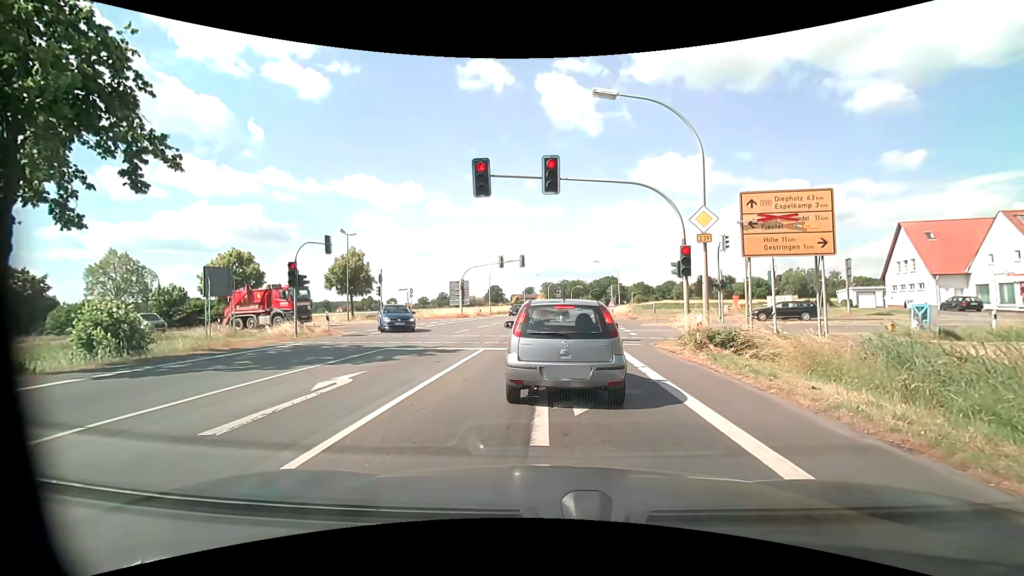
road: primary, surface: asphalt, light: Day
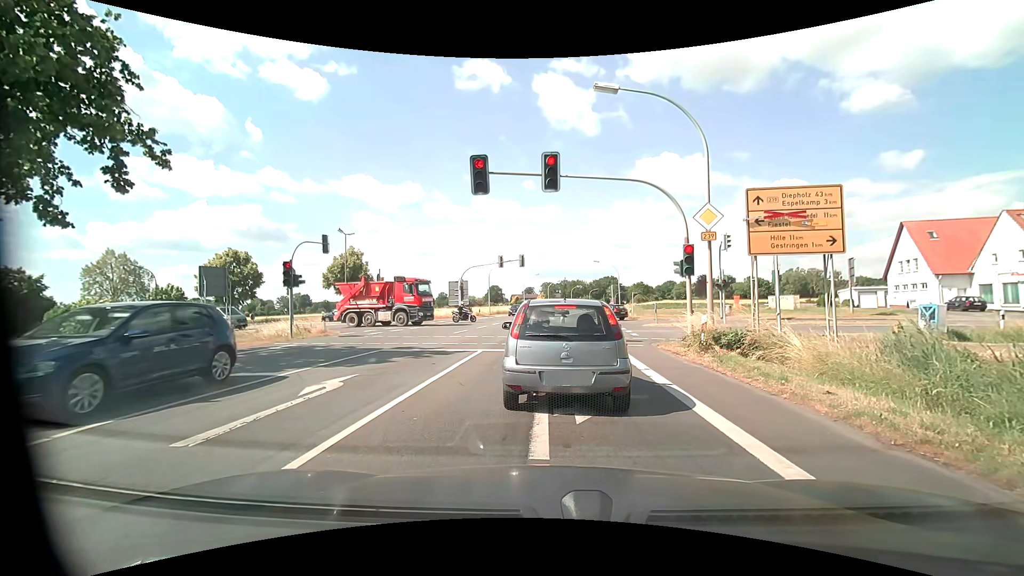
(0.0, +0.5) m; 0°
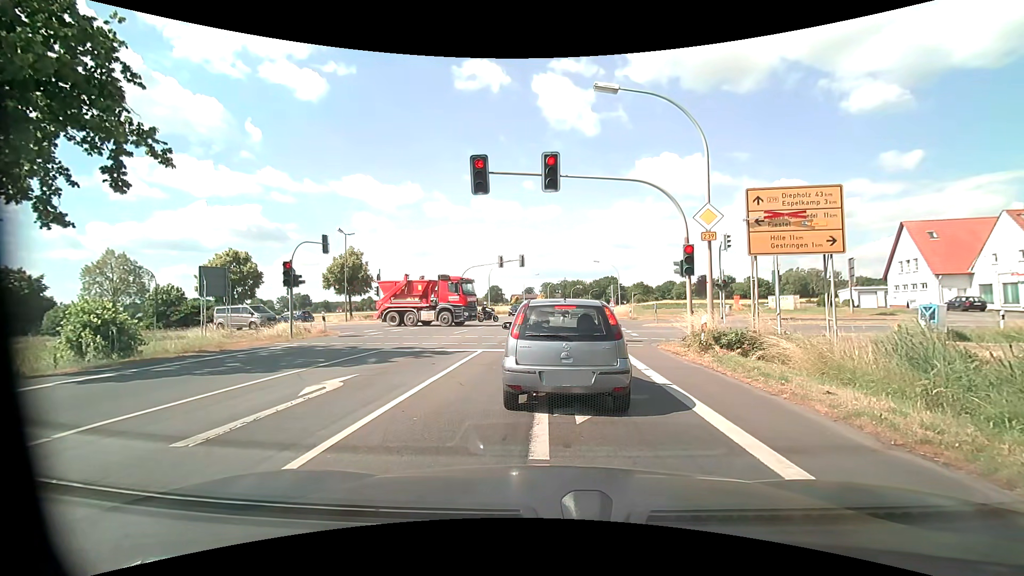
(0.0, 0.0) m; 0°
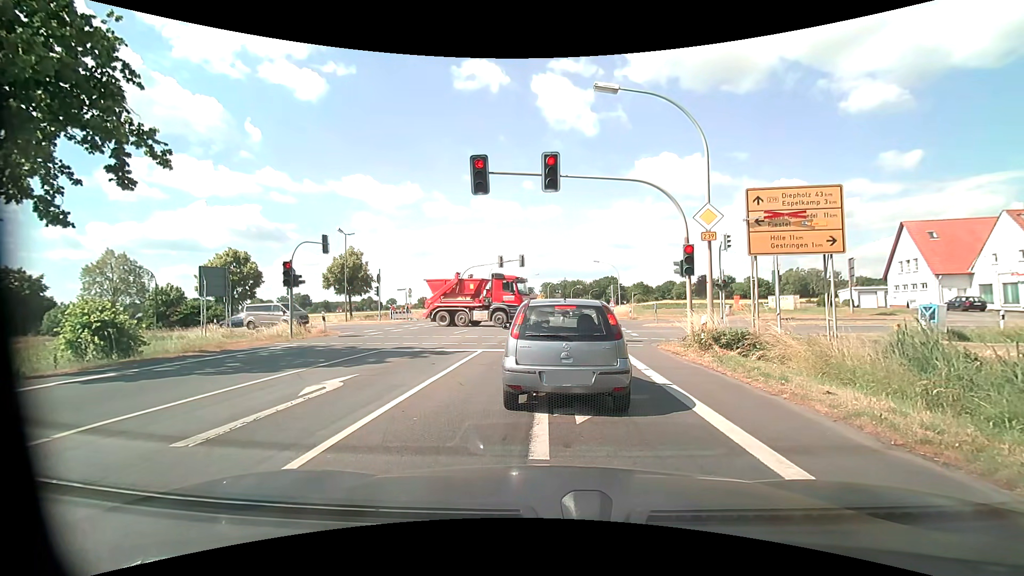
(0.0, 0.0) m; 0°
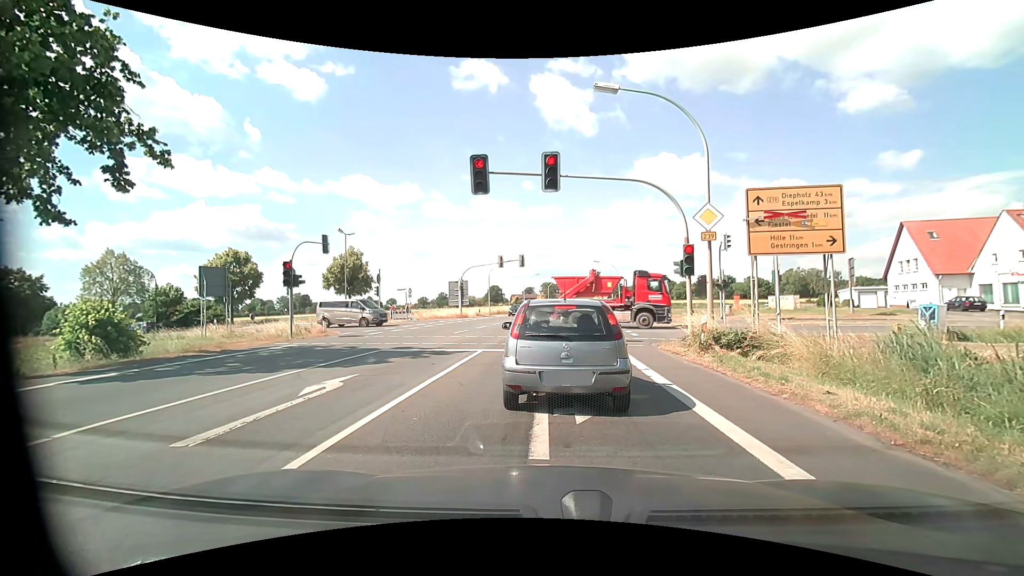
(0.0, 0.0) m; 0°
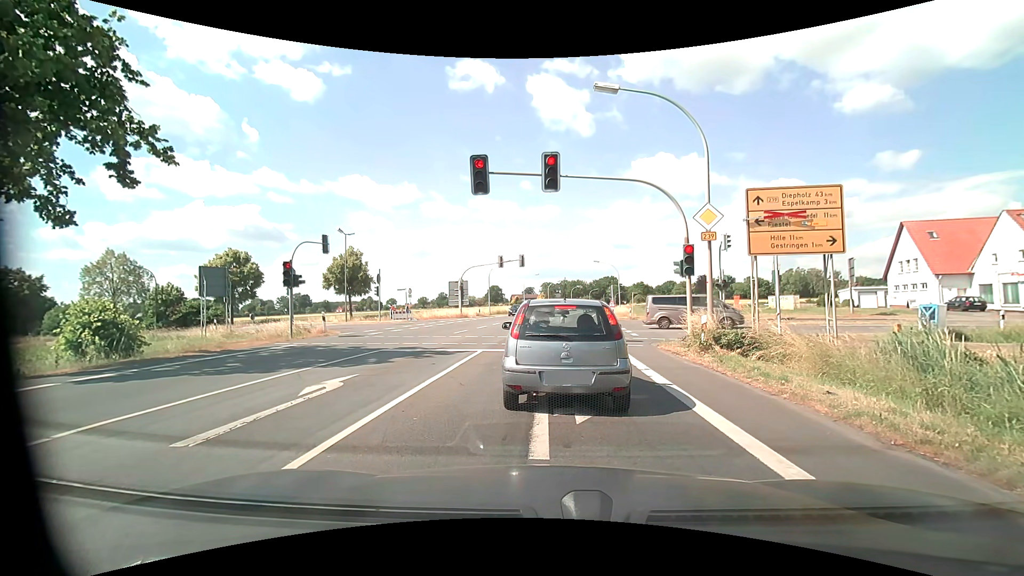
(0.0, 0.0) m; 0°
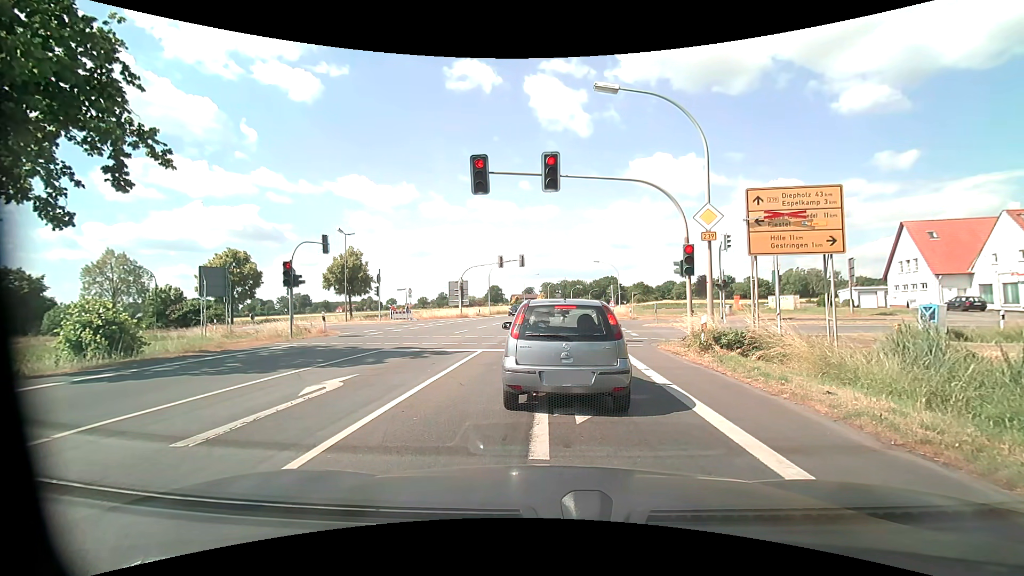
(0.0, 0.0) m; 0°
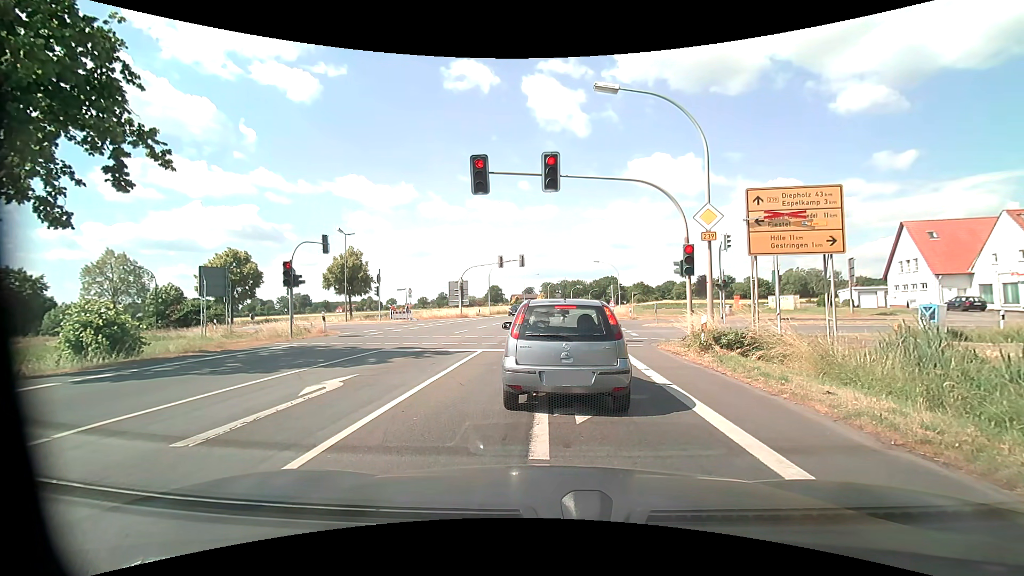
(0.0, 0.0) m; 0°
(0, +10) (+1, +20) (+2, +30) (+2, +40) (+4, +50) (+5, +60) (+6, +70) (+7, +80) (+9, +89) (+11, +99) m
